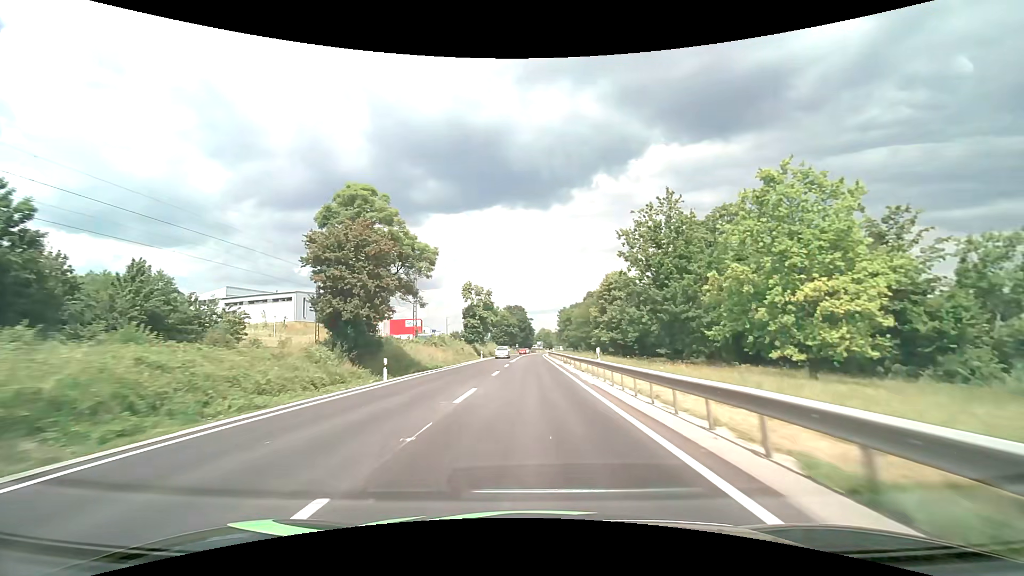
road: primary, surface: asphalt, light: Day
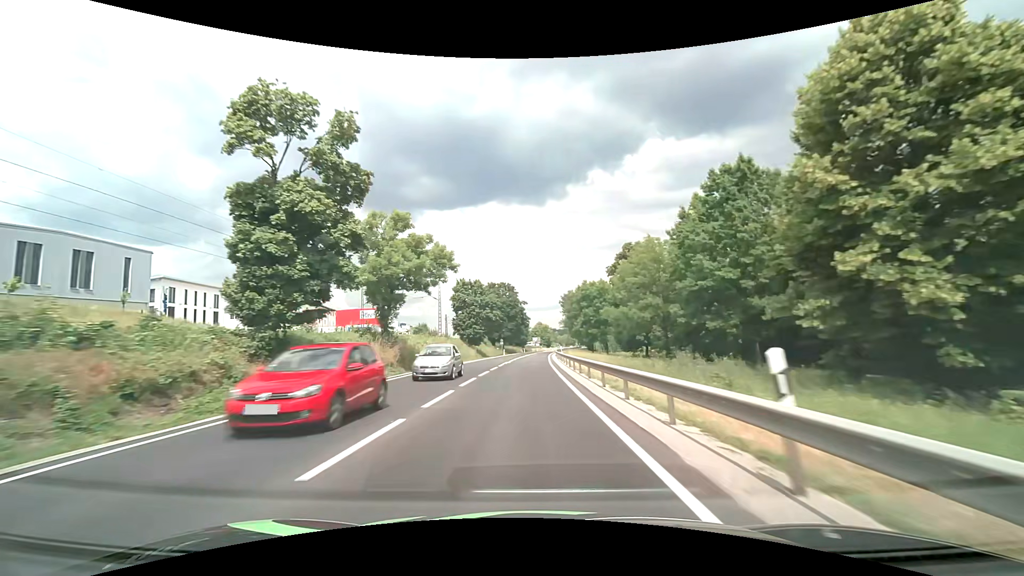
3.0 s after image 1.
(+0.4, +62.0) m; 0°
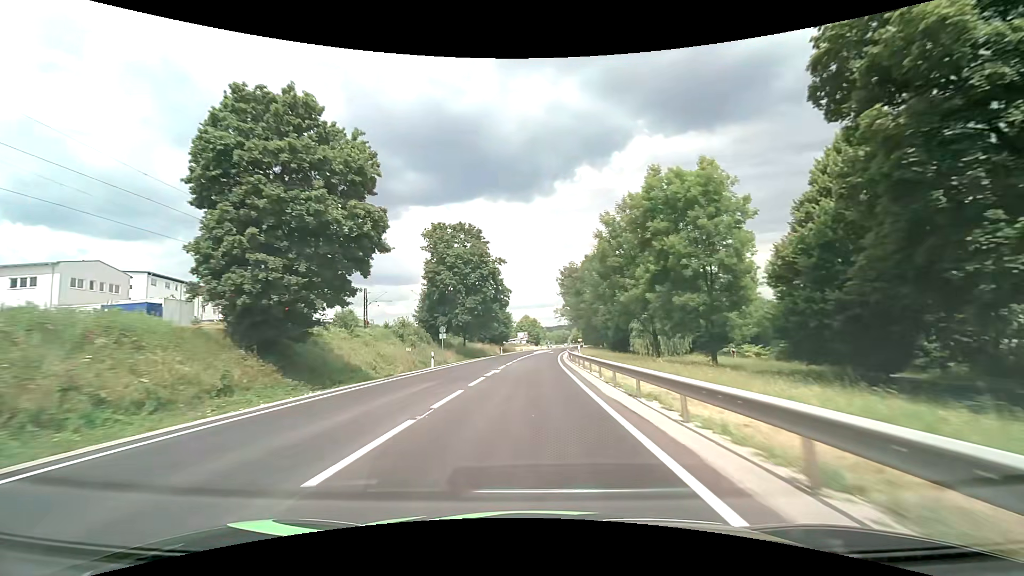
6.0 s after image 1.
(+0.5, +60.2) m; +2°
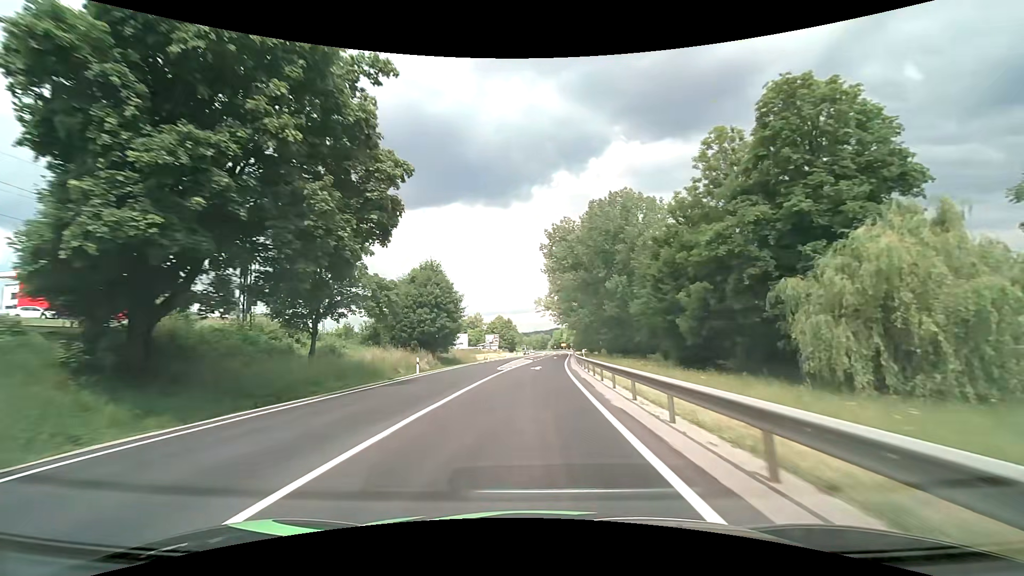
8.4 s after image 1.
(+1.0, +48.0) m; +3°
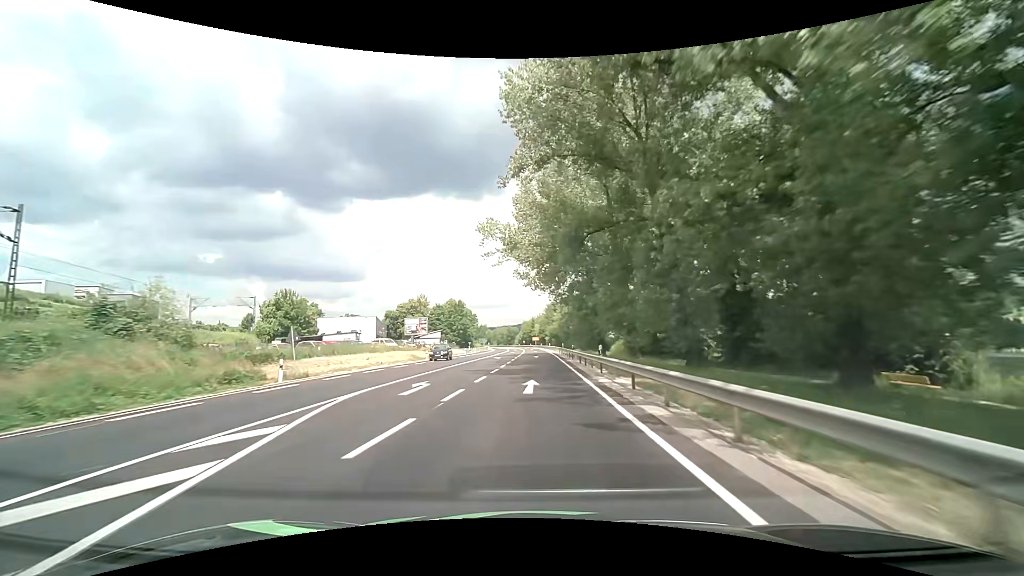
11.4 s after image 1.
(+2.3, +62.5) m; +4°
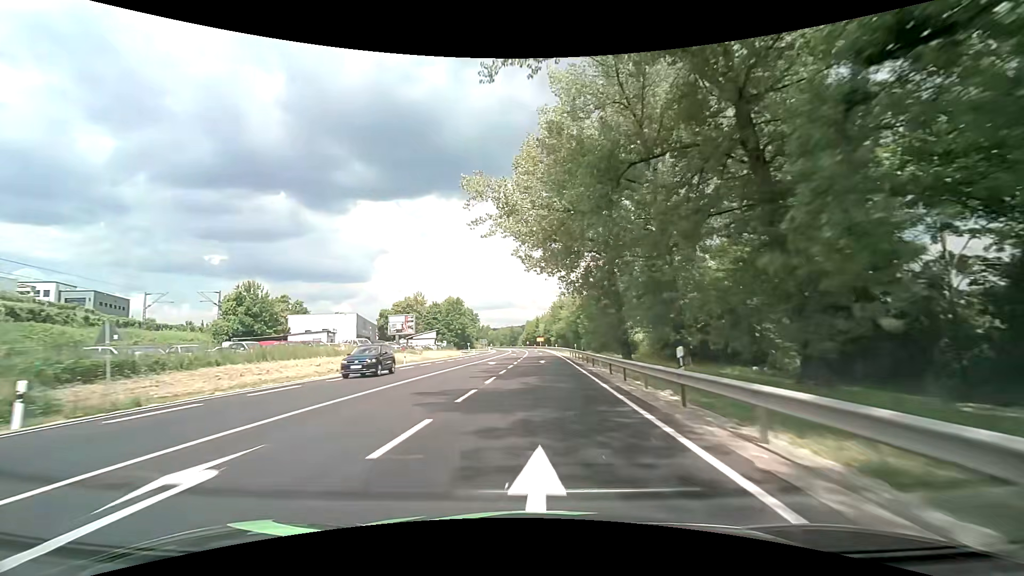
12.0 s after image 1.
(0.0, +12.1) m; 0°
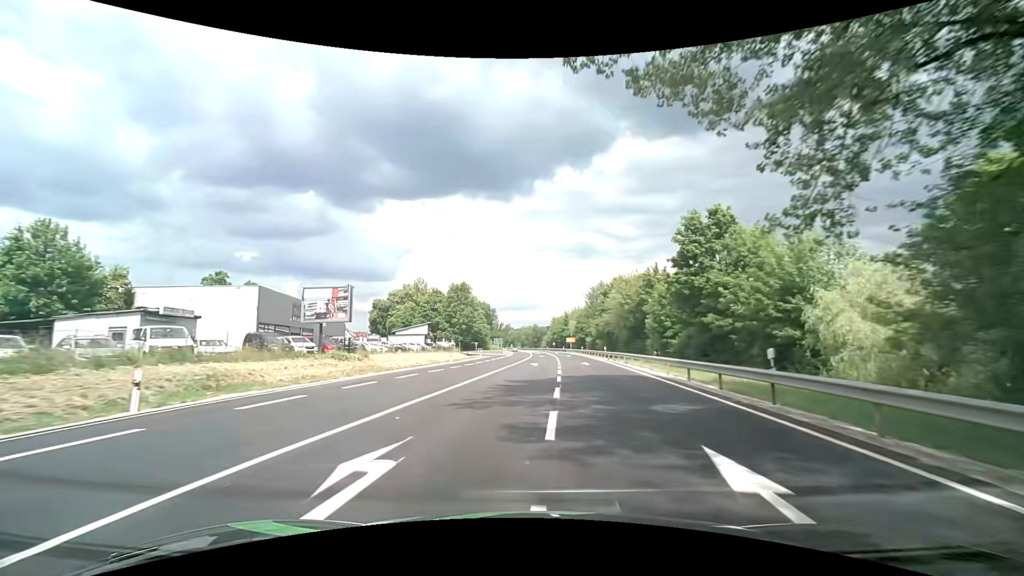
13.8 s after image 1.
(-1.0, +34.8) m; -3°
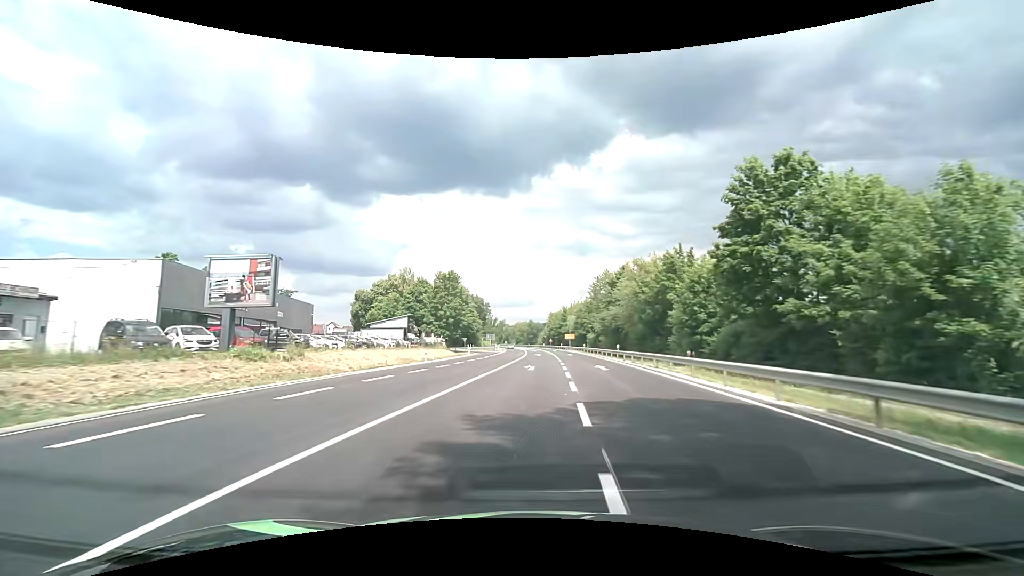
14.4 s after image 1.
(0.0, +11.1) m; 0°
(0, +10) (0, +20) (0, +30) (+1, +40) (+1, +50) (+1, +60) (+1, +70) (+2, +80) (+1, +90) (+1, +100) m
